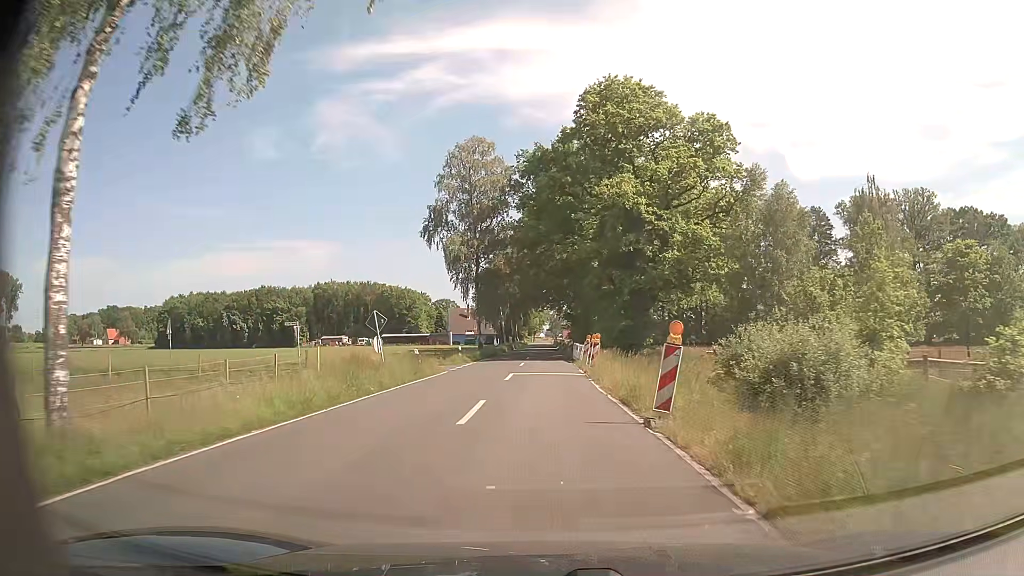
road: secondary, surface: asphalt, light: Day
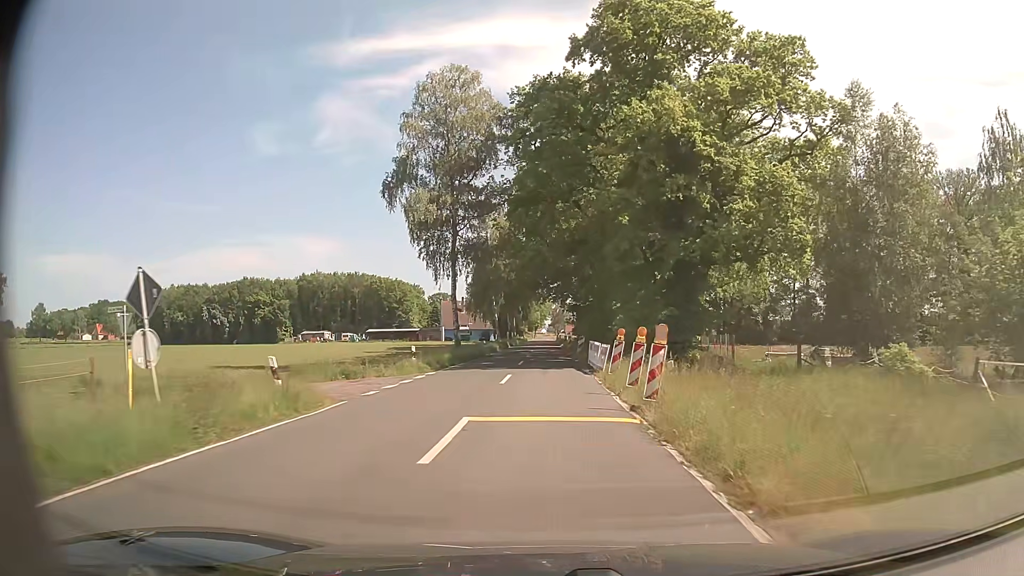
(0.0, +15.2) m; 0°
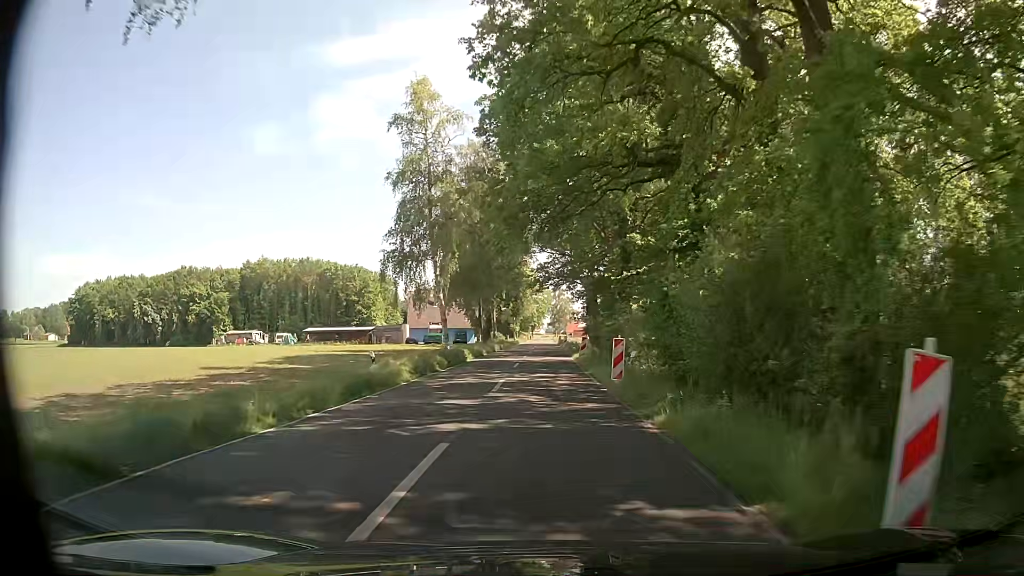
(-0.2, +38.2) m; 0°
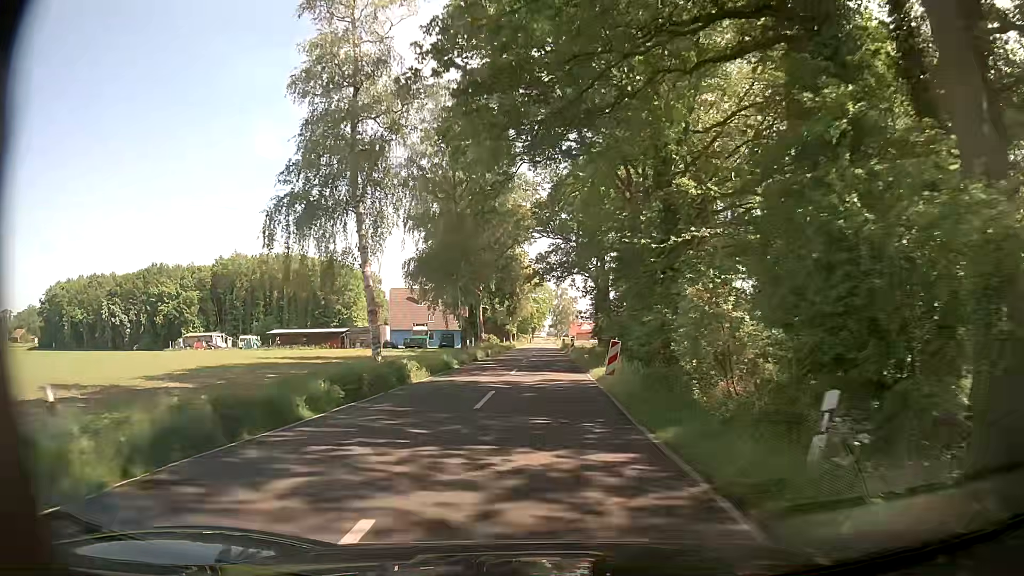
(0.0, +15.3) m; 0°
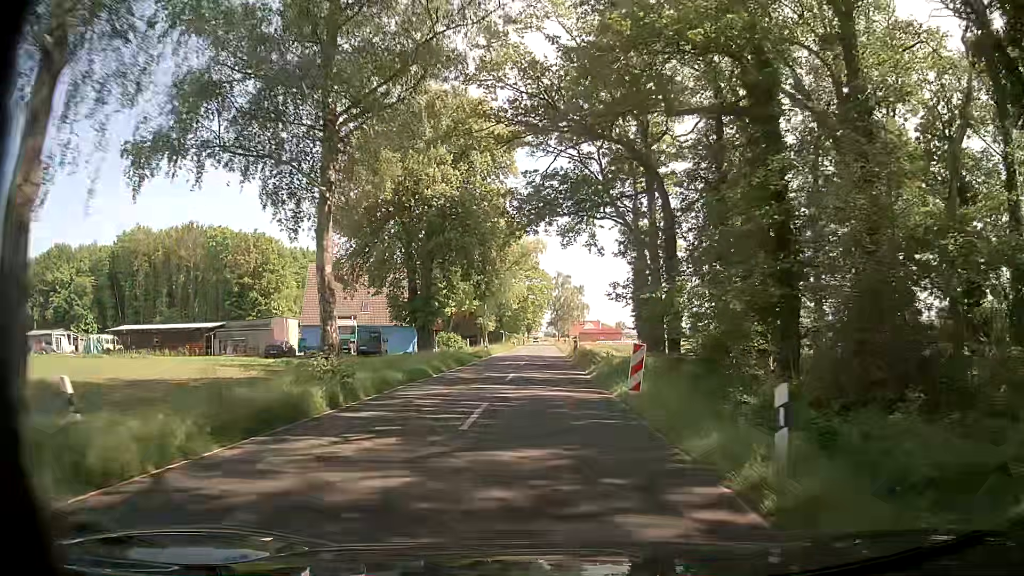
(0.0, +38.0) m; +1°
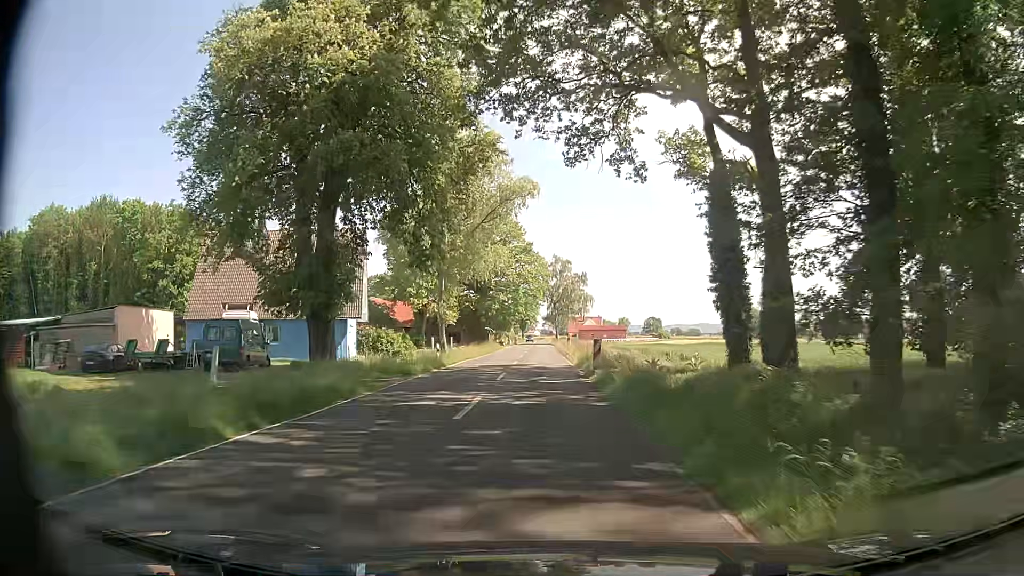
(0.0, +22.8) m; -1°
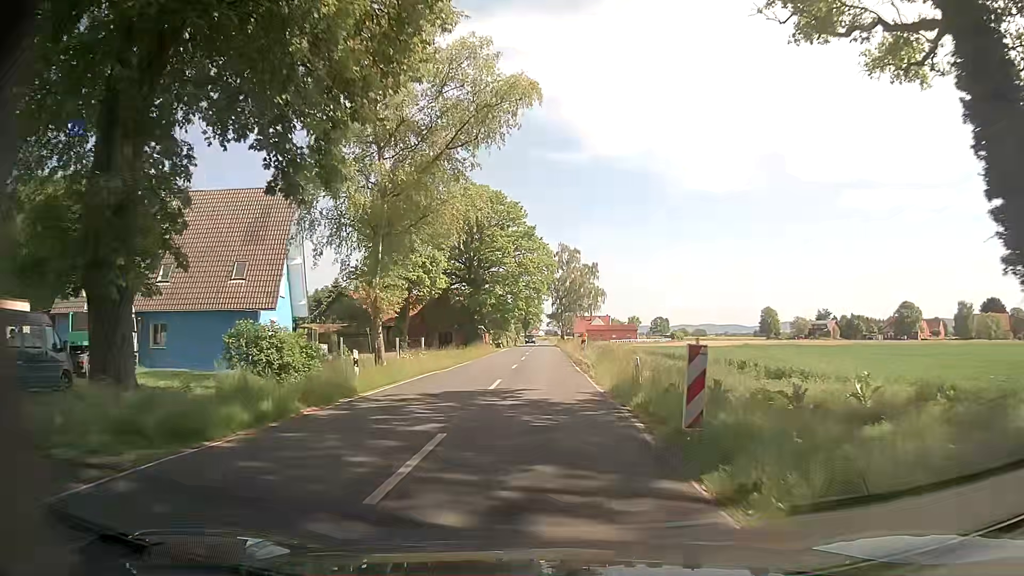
(0.0, +15.2) m; 0°
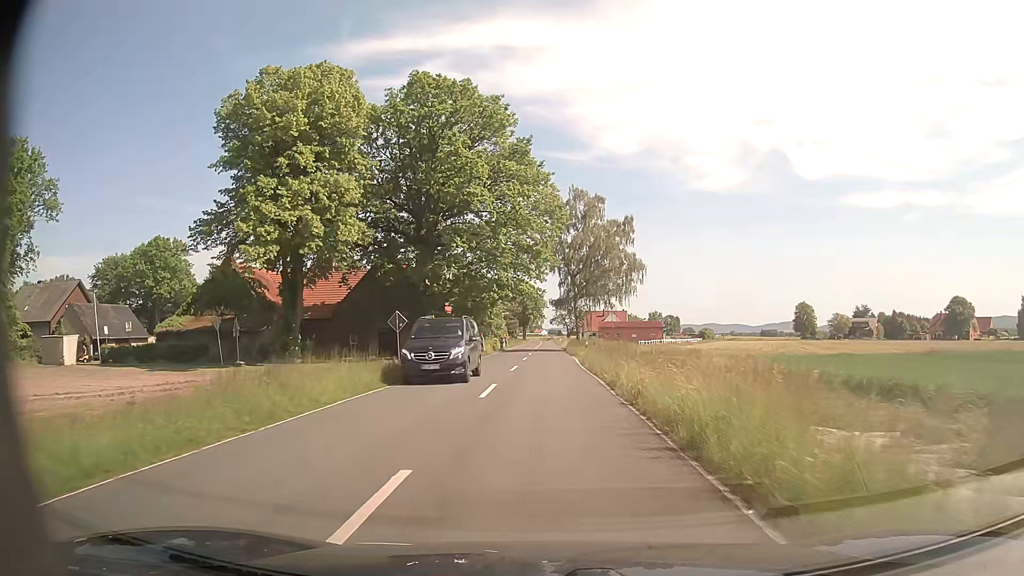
(+0.2, +38.0) m; 0°
(0, +10) (0, +20) (0, +30) (0, +40) (0, +50) (0, +60) (0, +70) (0, +80) (0, +90) (0, +100) m
